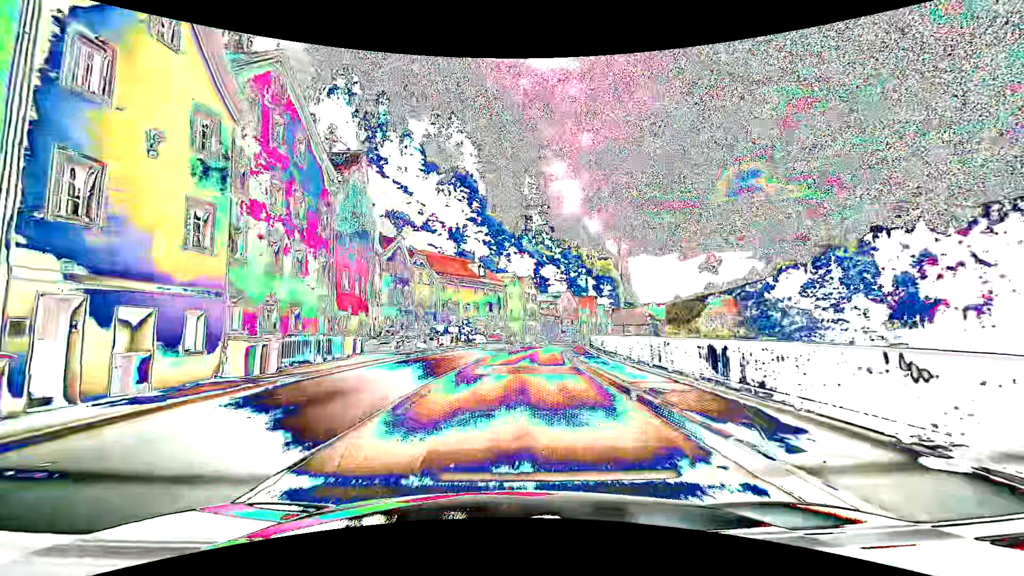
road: primary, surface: asphalt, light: Day
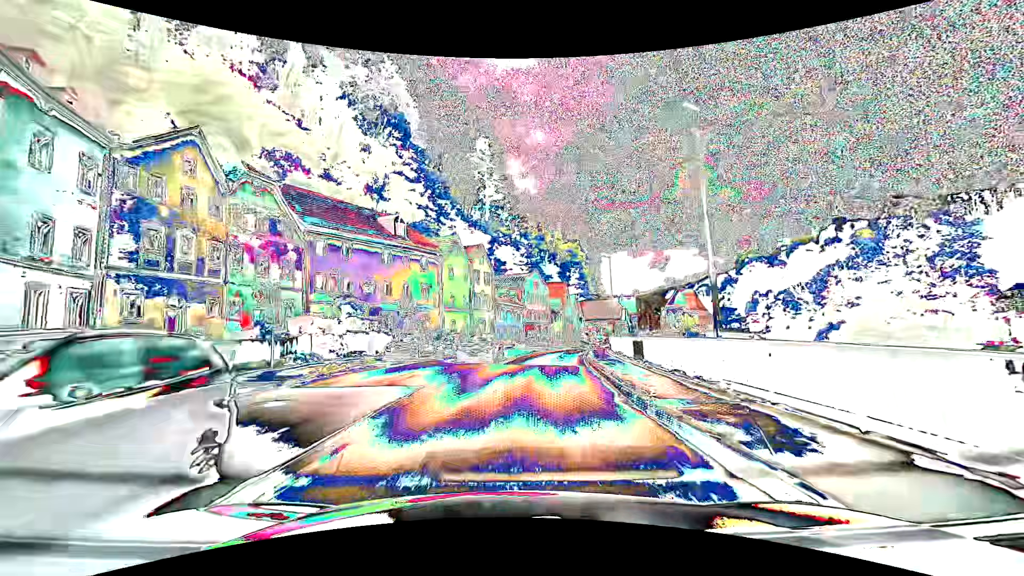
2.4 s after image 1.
(+1.4, +31.9) m; +5°
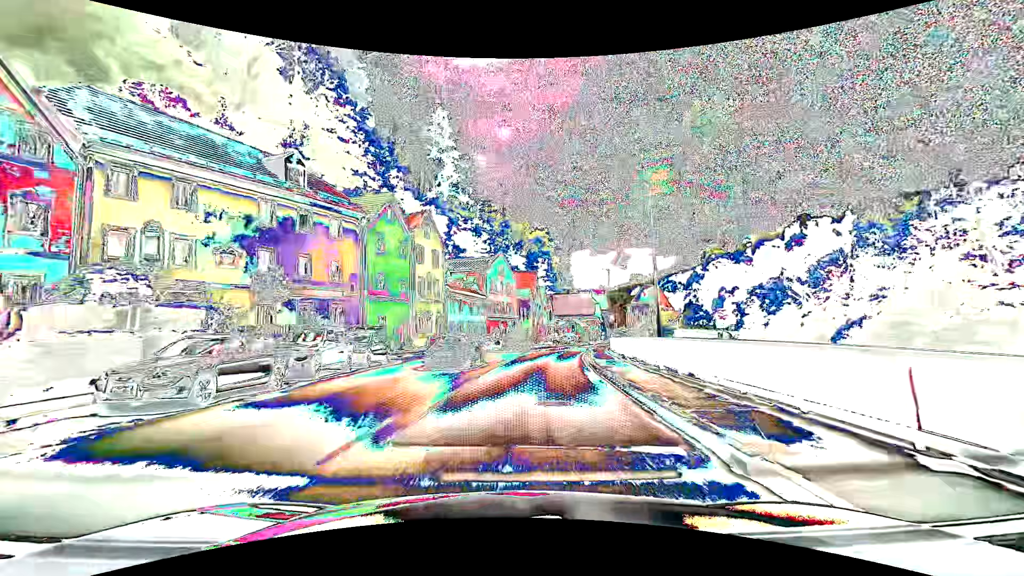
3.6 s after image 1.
(+0.7, +15.9) m; +4°
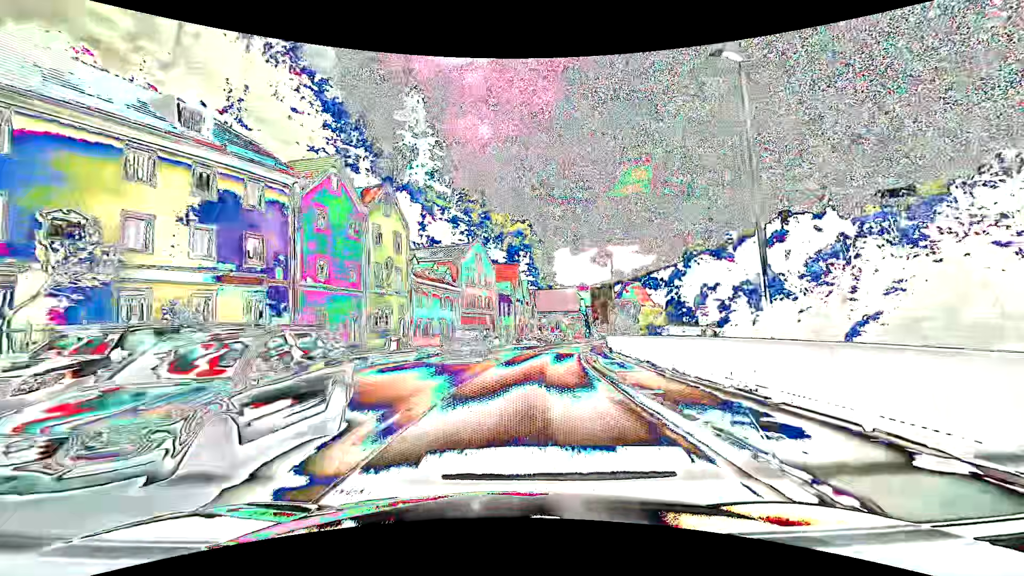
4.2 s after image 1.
(+0.2, +7.9) m; +2°
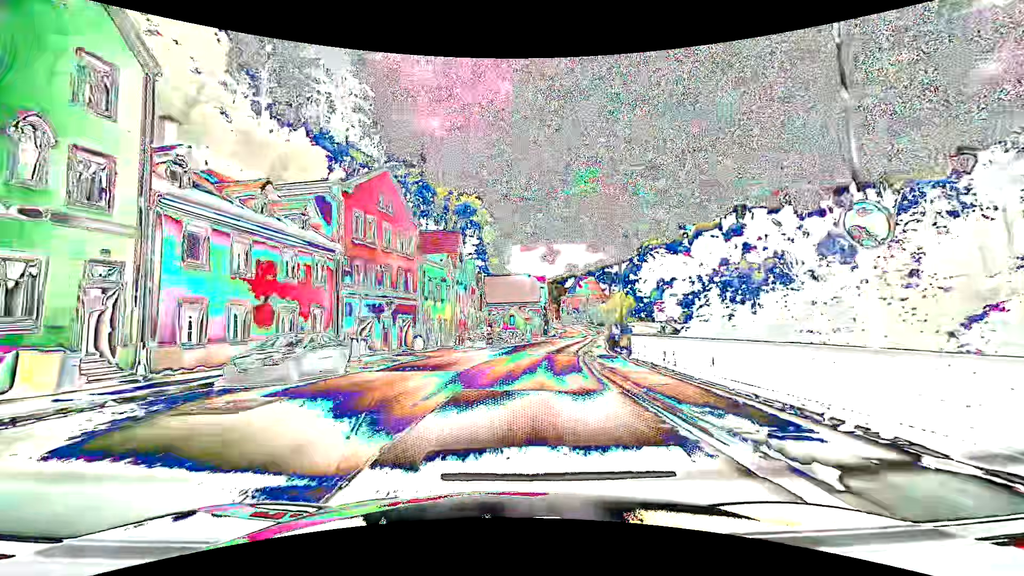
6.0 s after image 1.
(+1.3, +24.0) m; +6°
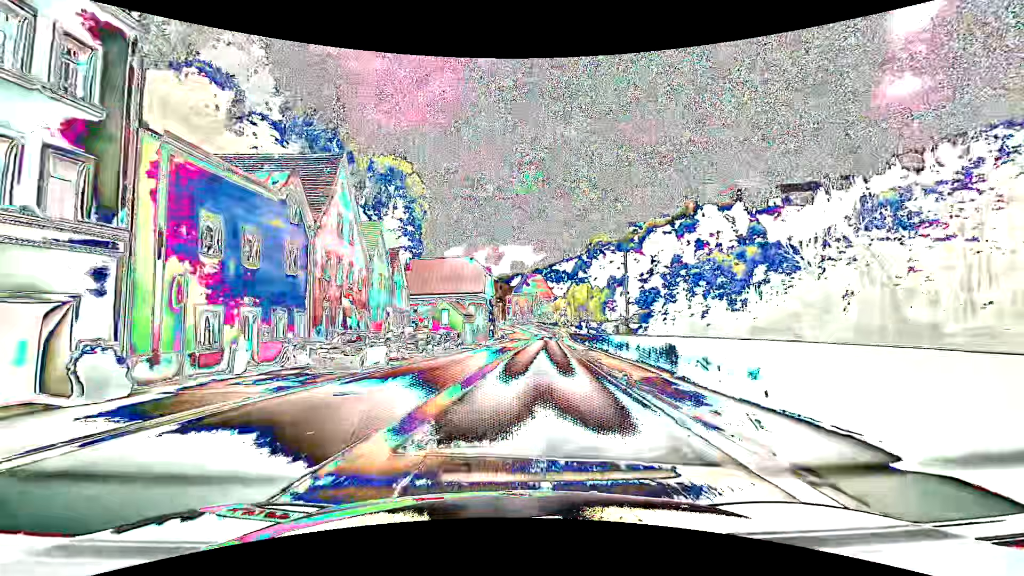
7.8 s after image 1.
(+1.3, +24.2) m; +6°
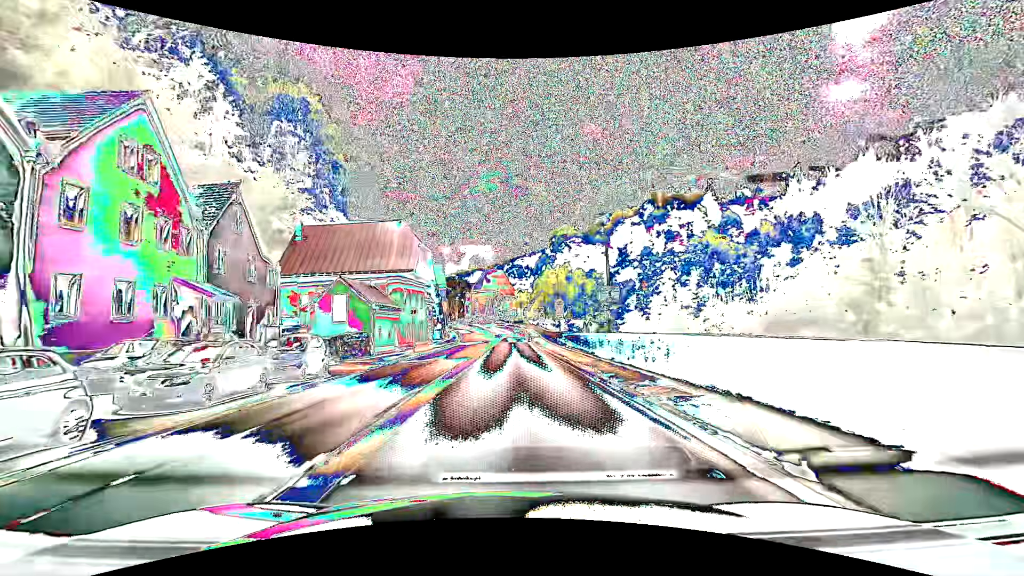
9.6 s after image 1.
(+1.3, +24.0) m; +5°
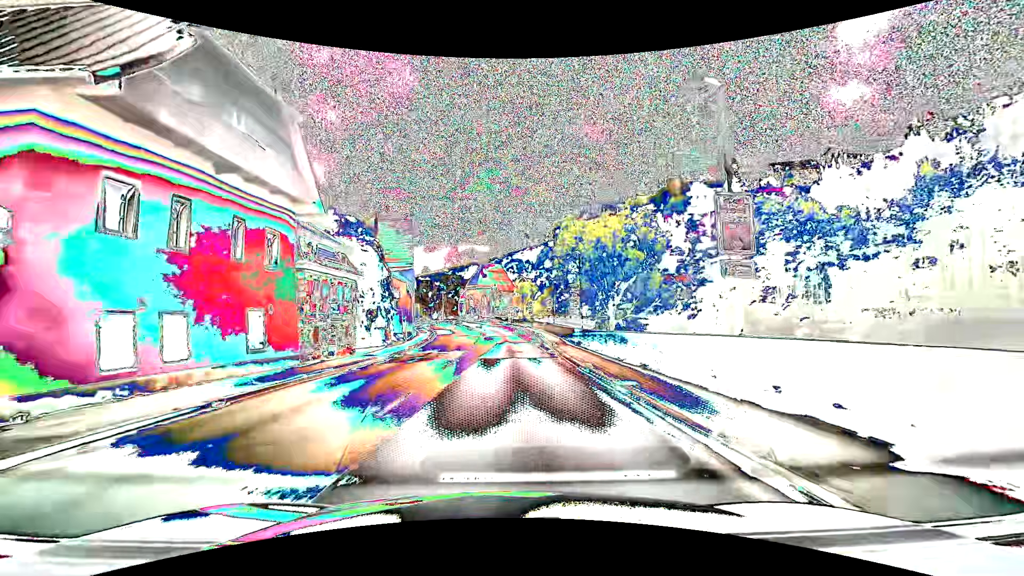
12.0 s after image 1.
(+0.1, +33.1) m; 0°
(0, +10) (0, +20) (0, +30) (0, +40) (-1, +50) (-1, +60) (-2, +70) (-3, +80) (-4, +90) (-6, +100) m
